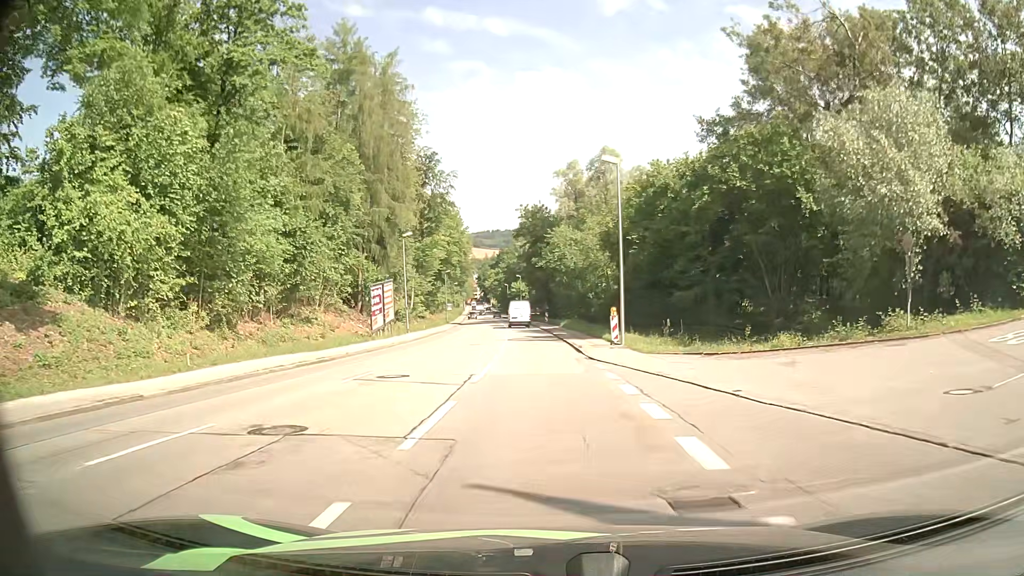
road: tertiary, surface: asphalt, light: Day
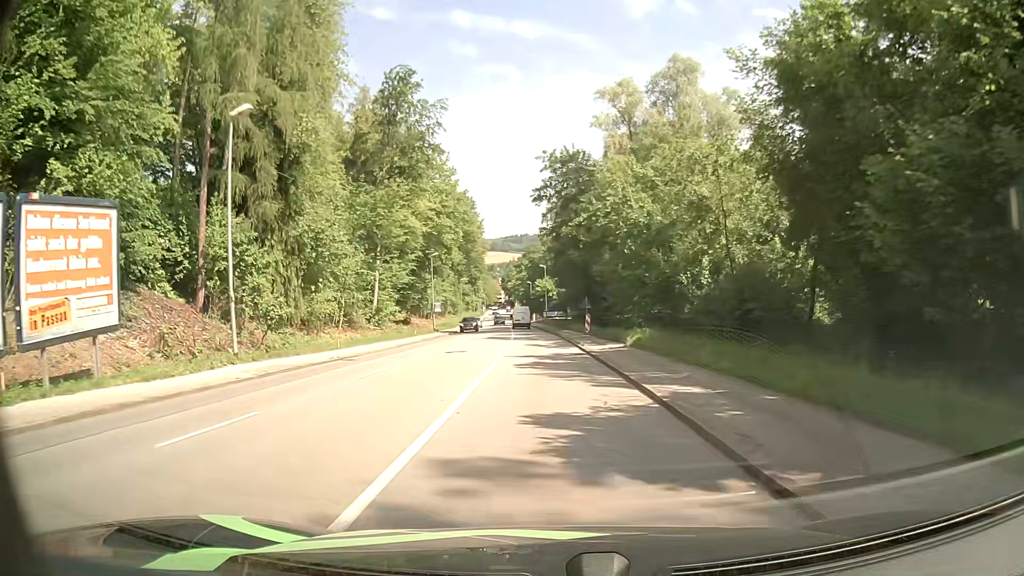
(-0.8, +34.8) m; -2°
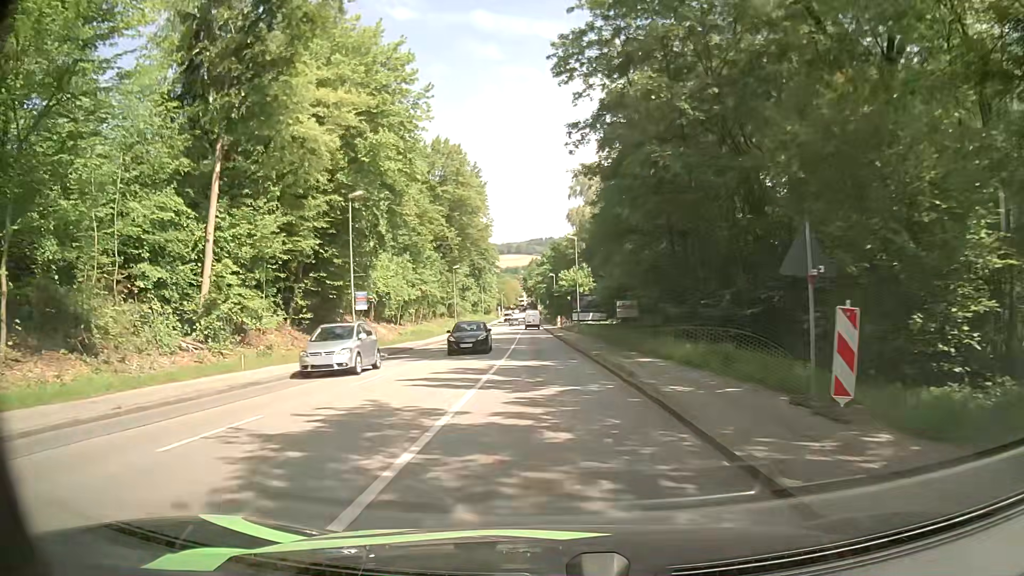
(-0.6, +36.2) m; -2°
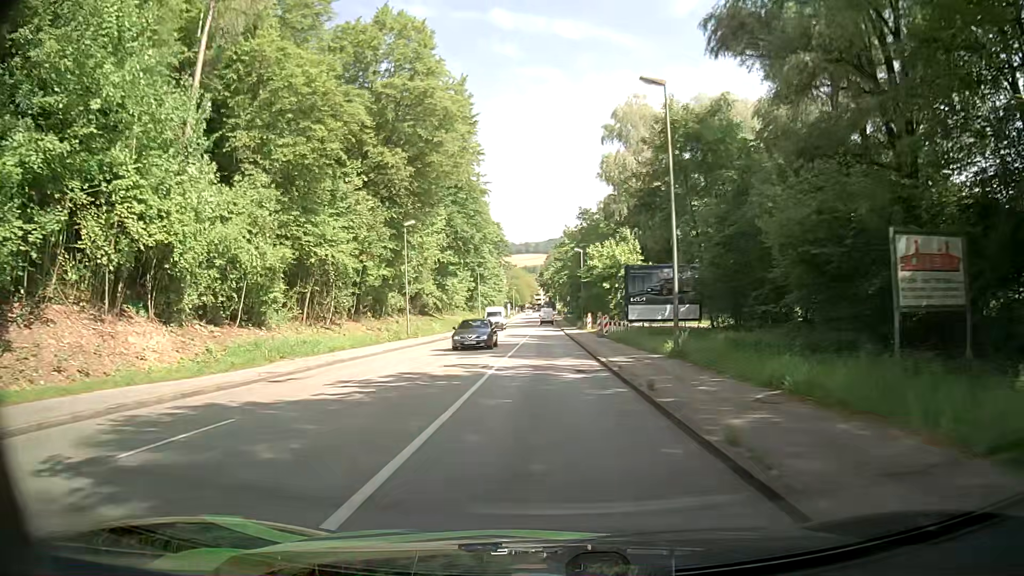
(-0.5, +37.7) m; -2°
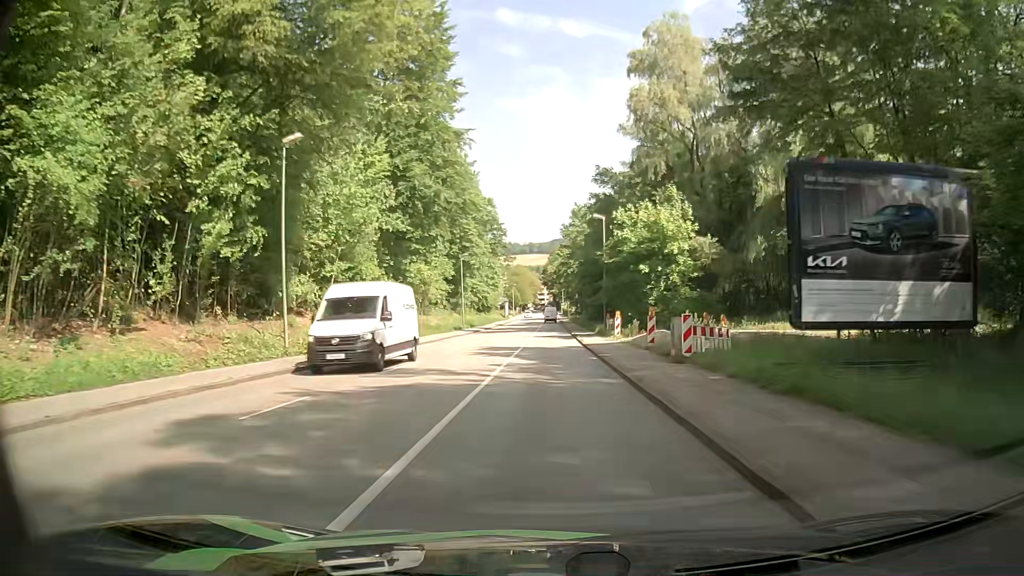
(+0.1, +23.2) m; 0°
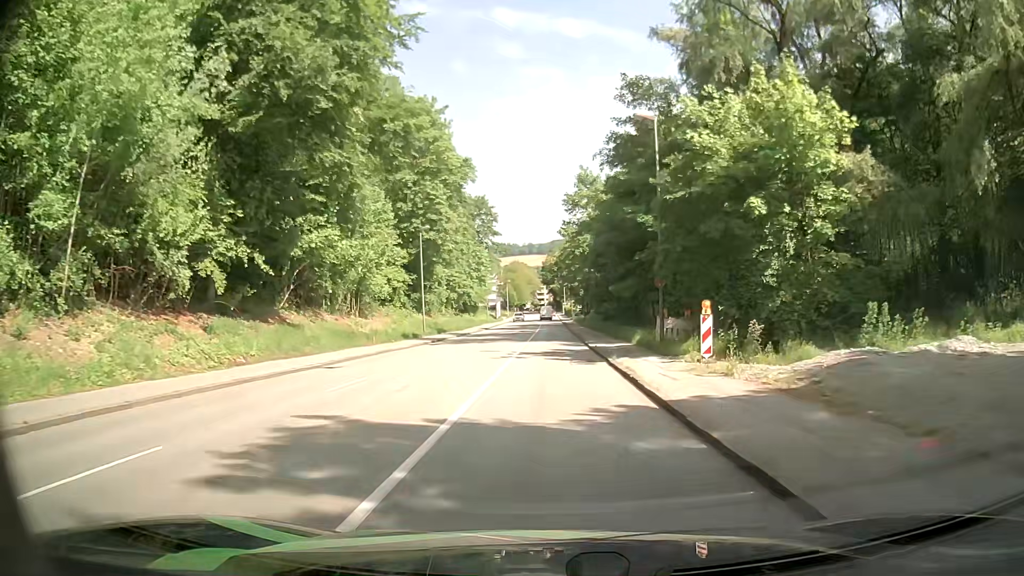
(0.0, +23.3) m; 0°
